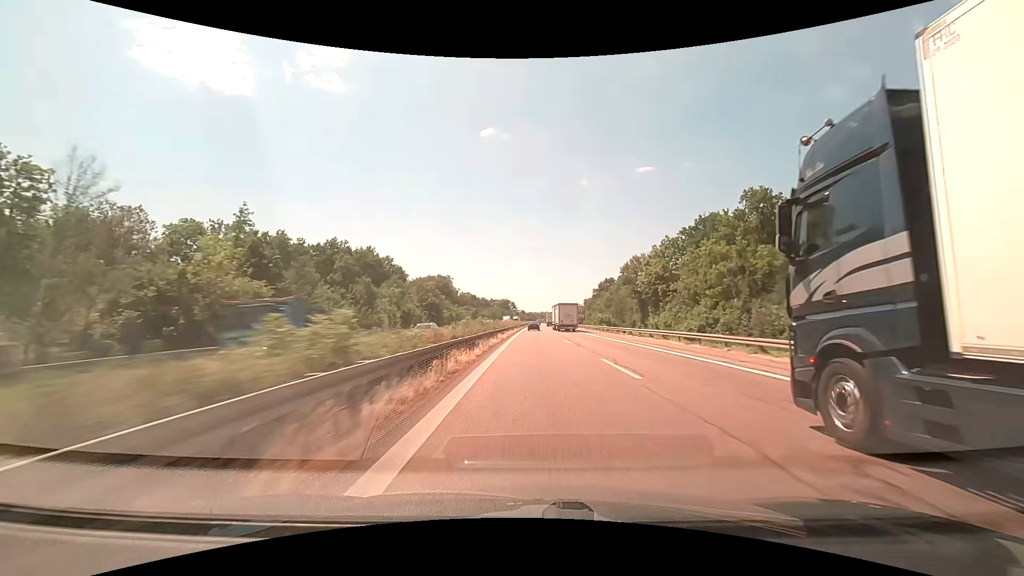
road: motorway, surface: asphalt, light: Day
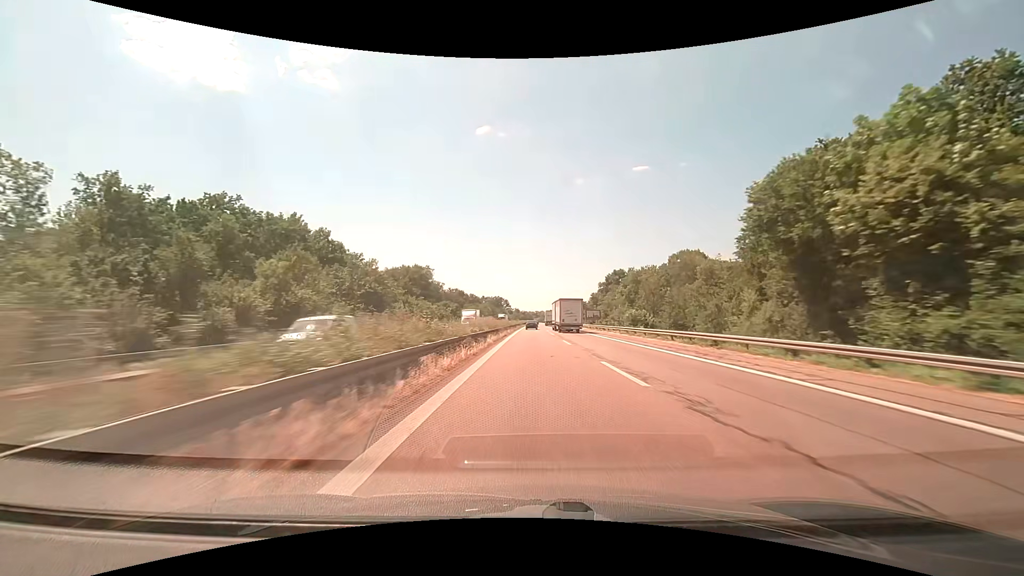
(+0.3, +39.4) m; +1°
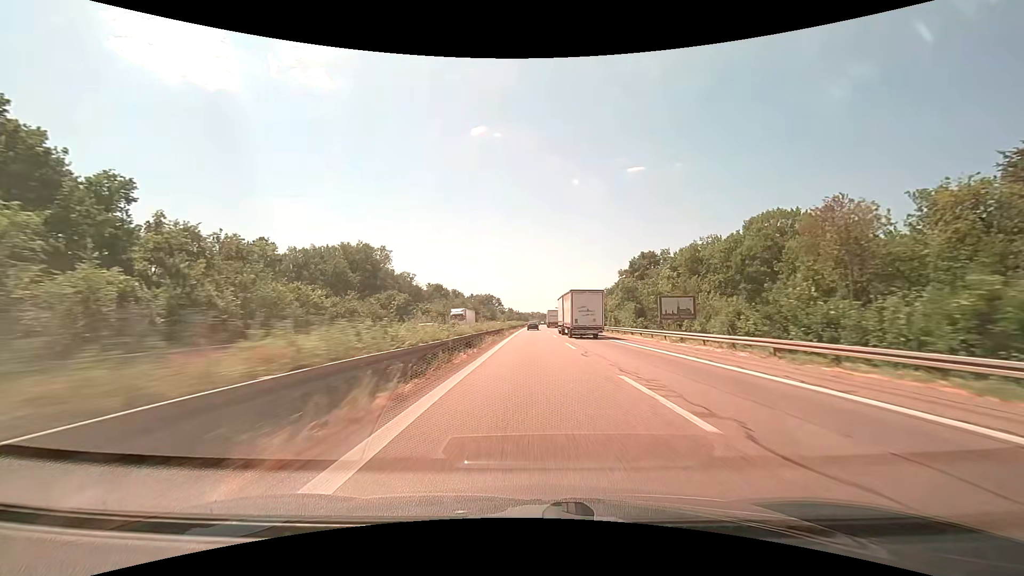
(+0.3, +59.1) m; +1°
(0, +10) (0, +20) (0, +30) (0, +40) (0, +50) (0, +60) (0, +70) (+1, +80) (+1, +90) (+1, +100) m
